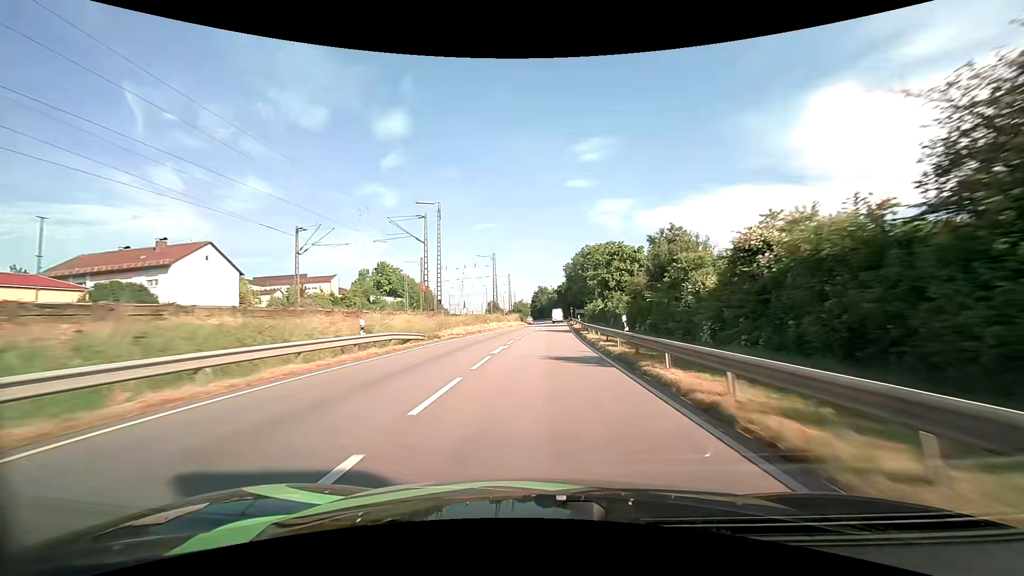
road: primary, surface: asphalt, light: Day
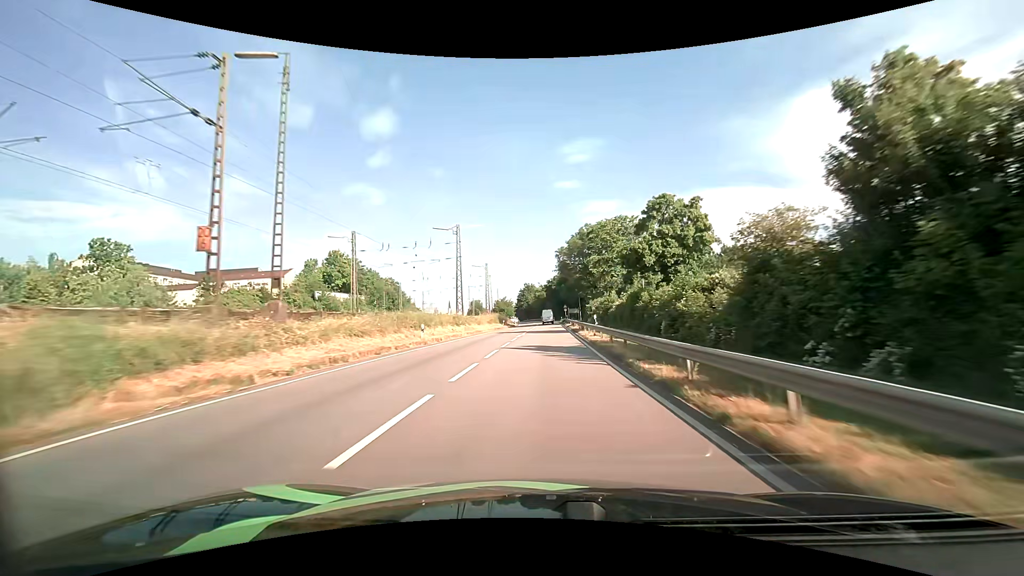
(+0.4, +26.3) m; +2°
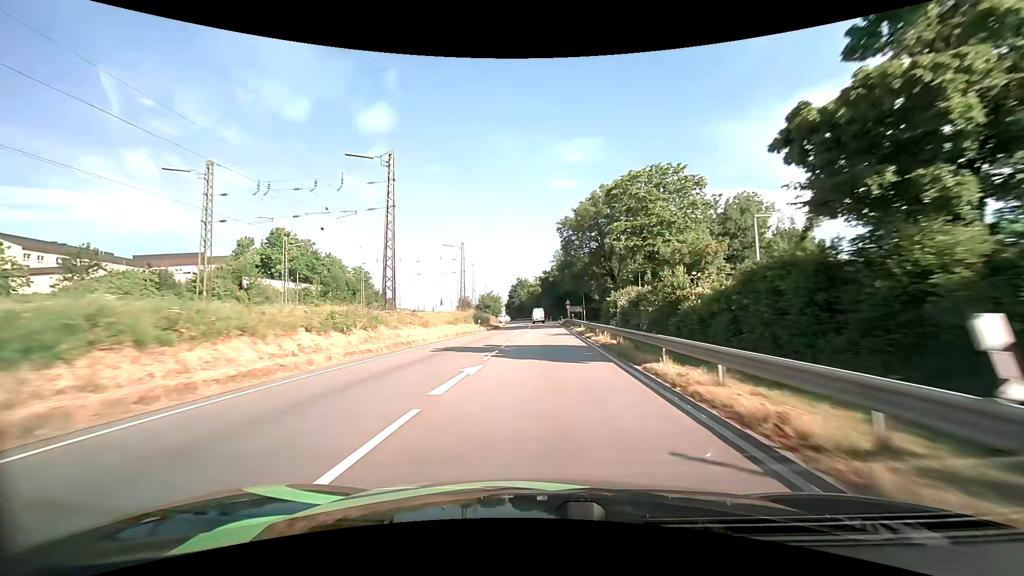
(+0.2, +25.3) m; +1°
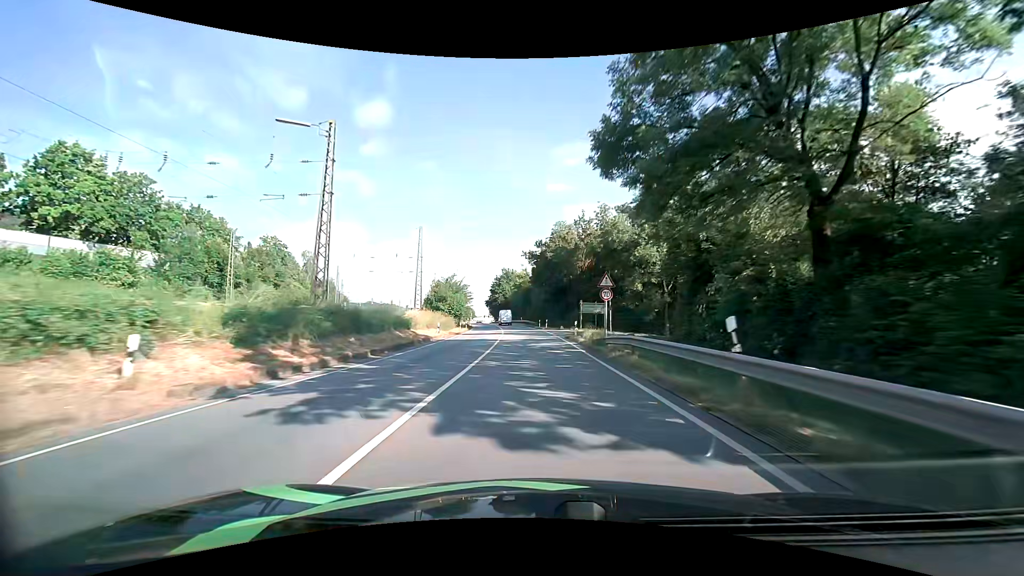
(+0.5, +45.1) m; +1°
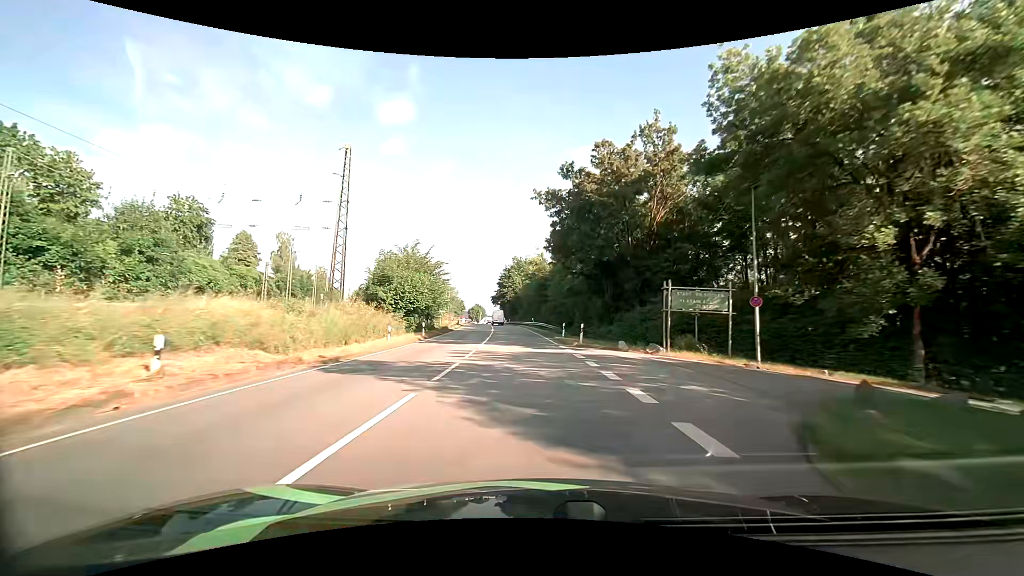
(-0.3, +31.9) m; -2°
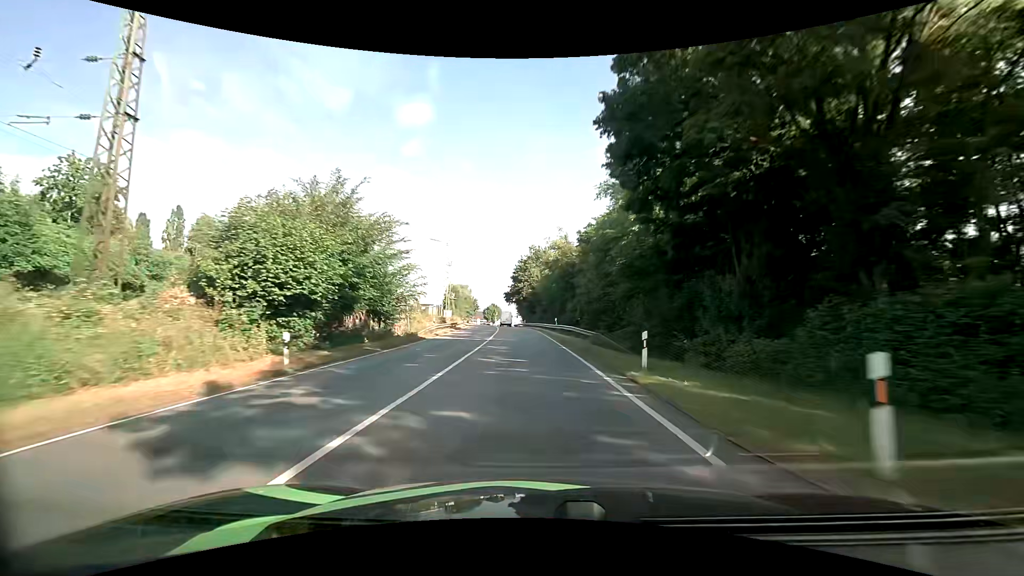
(-0.5, +21.4) m; -3°
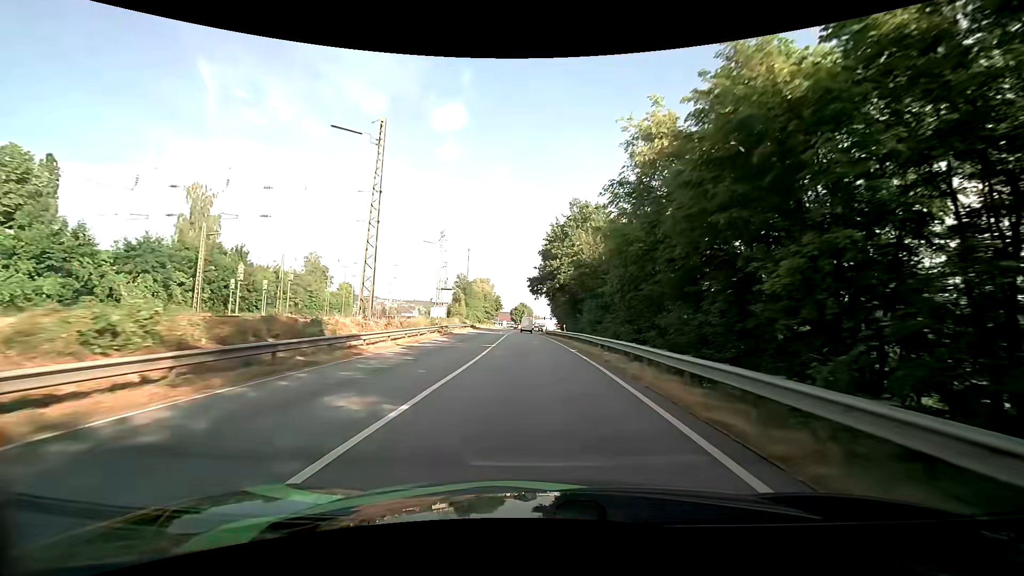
(-1.4, +44.6) m; -4°
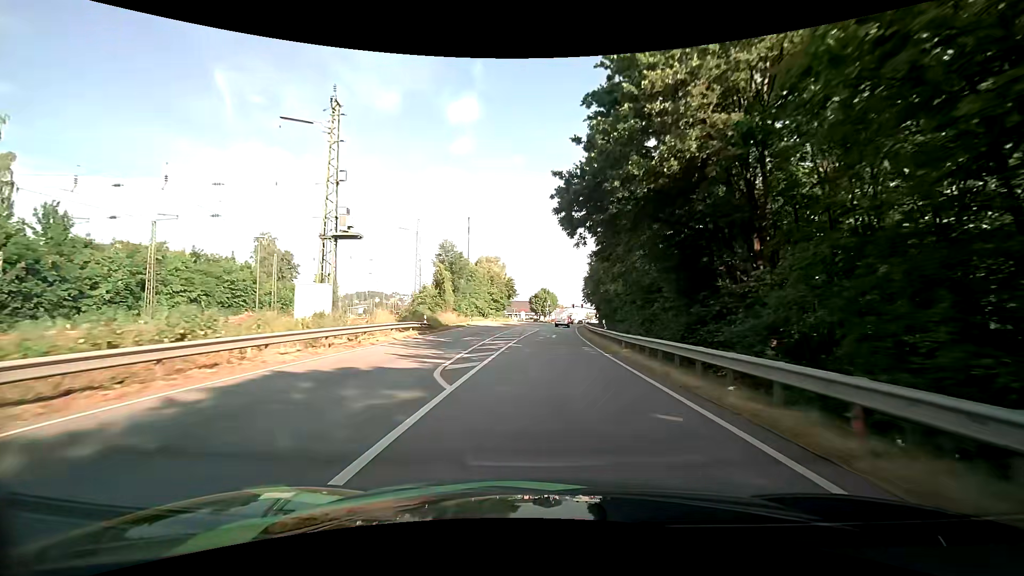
(-1.3, +44.5) m; -3°
(0, +10) (0, +20) (+1, +30) (+1, +40) (+2, +50) (+2, +60) (+3, +70) (+4, +80) (+5, +90) (+6, +100) m
